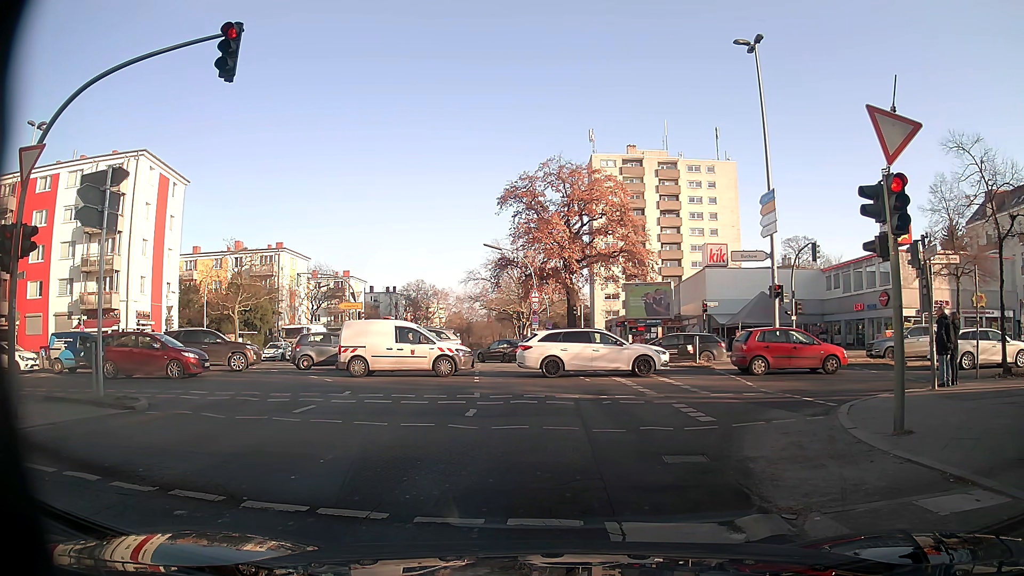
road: secondary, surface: asphalt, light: Day
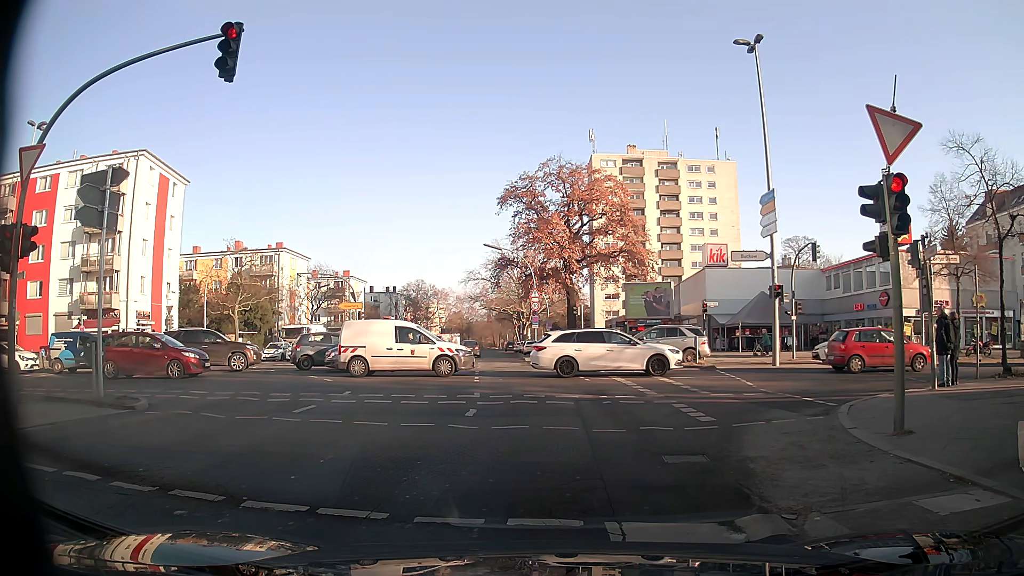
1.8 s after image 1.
(0.0, 0.0) m; 0°
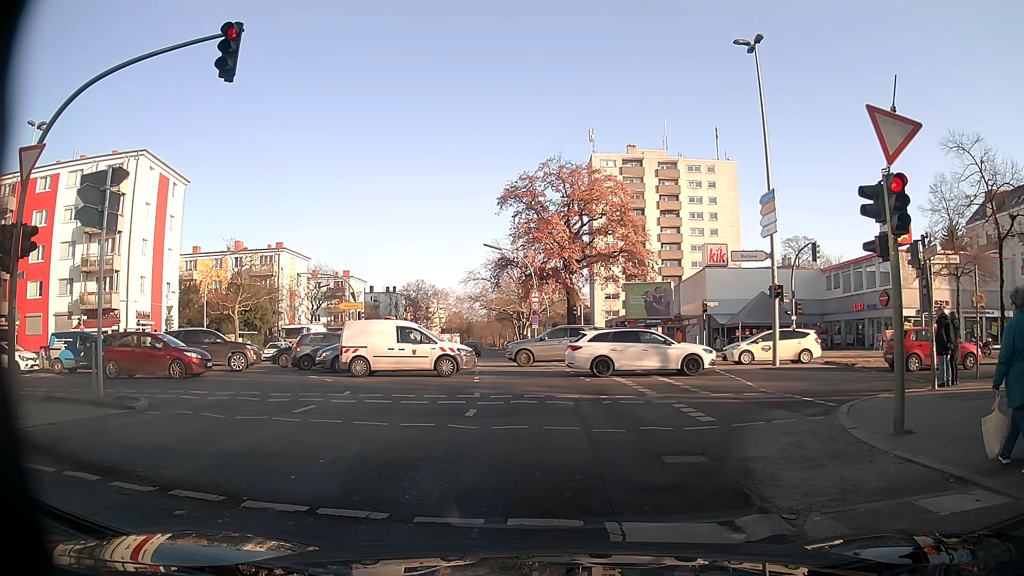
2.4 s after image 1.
(0.0, 0.0) m; 0°
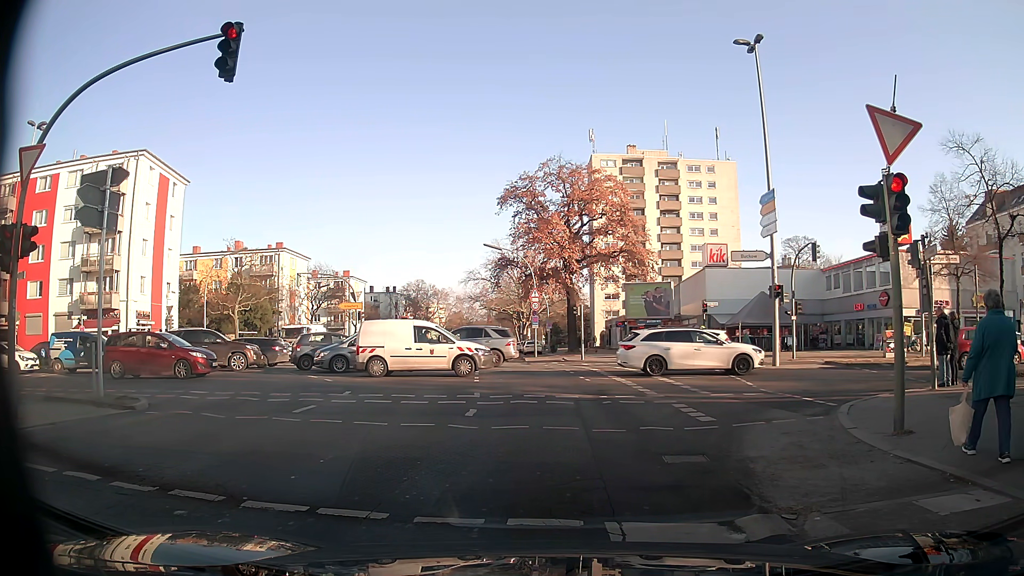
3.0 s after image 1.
(0.0, 0.0) m; 0°
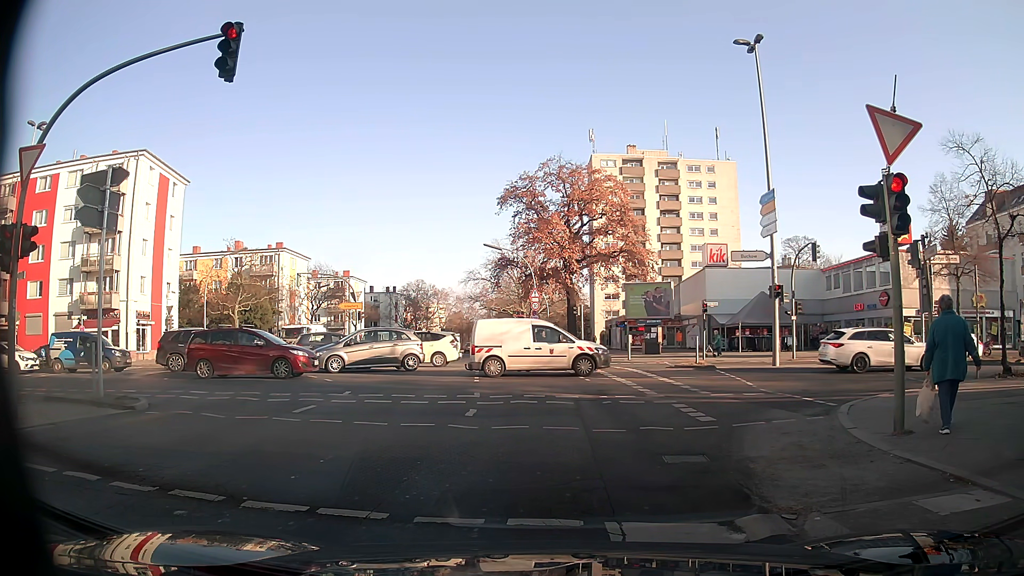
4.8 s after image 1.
(0.0, 0.0) m; 0°
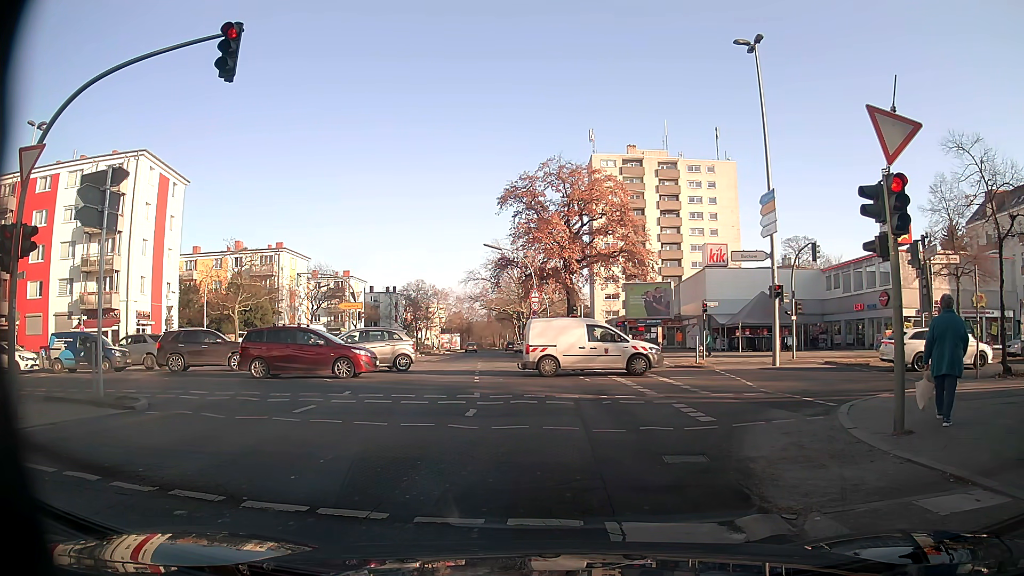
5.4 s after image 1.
(0.0, 0.0) m; 0°
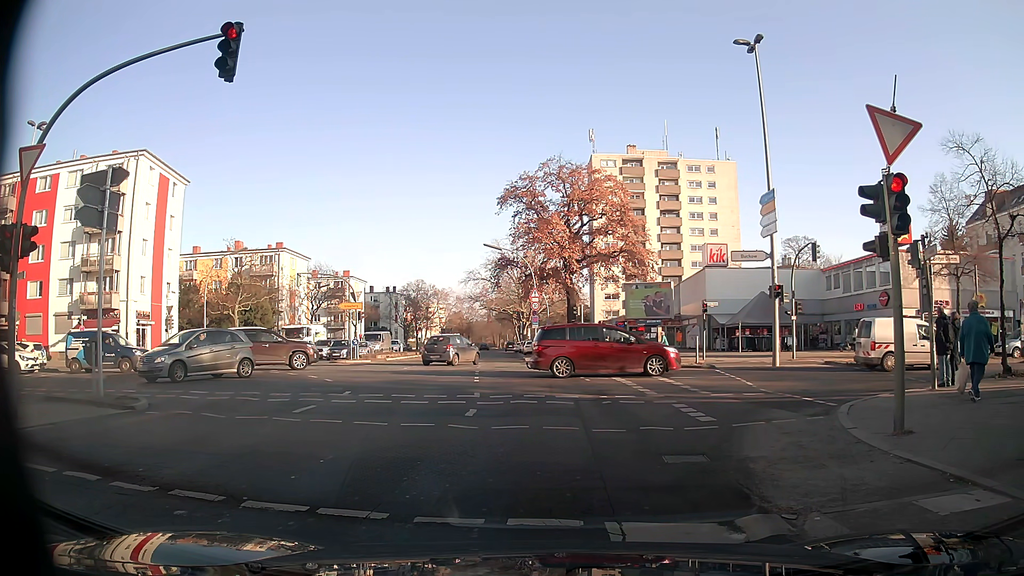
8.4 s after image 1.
(0.0, 0.0) m; 0°
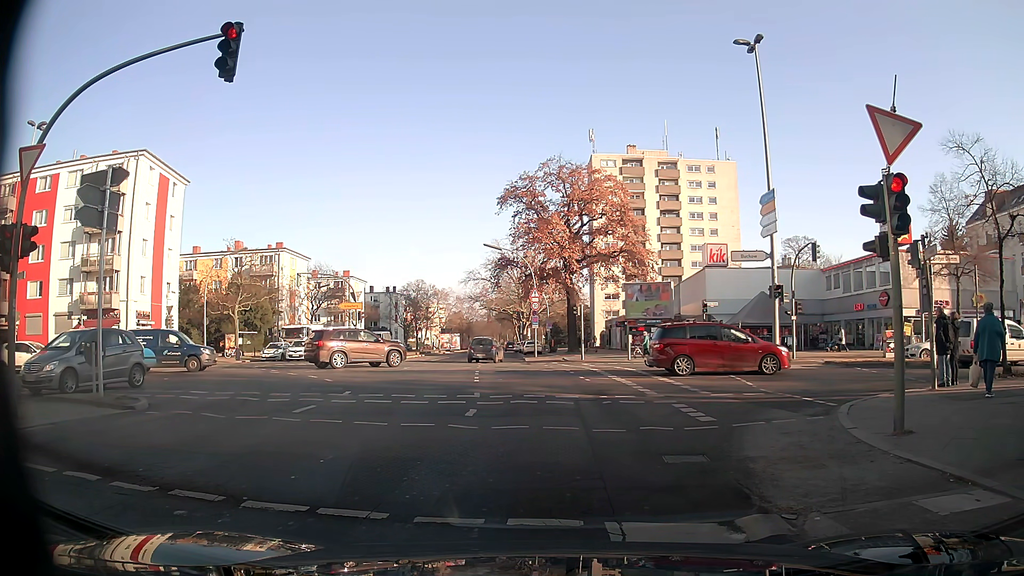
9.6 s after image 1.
(0.0, 0.0) m; 0°
